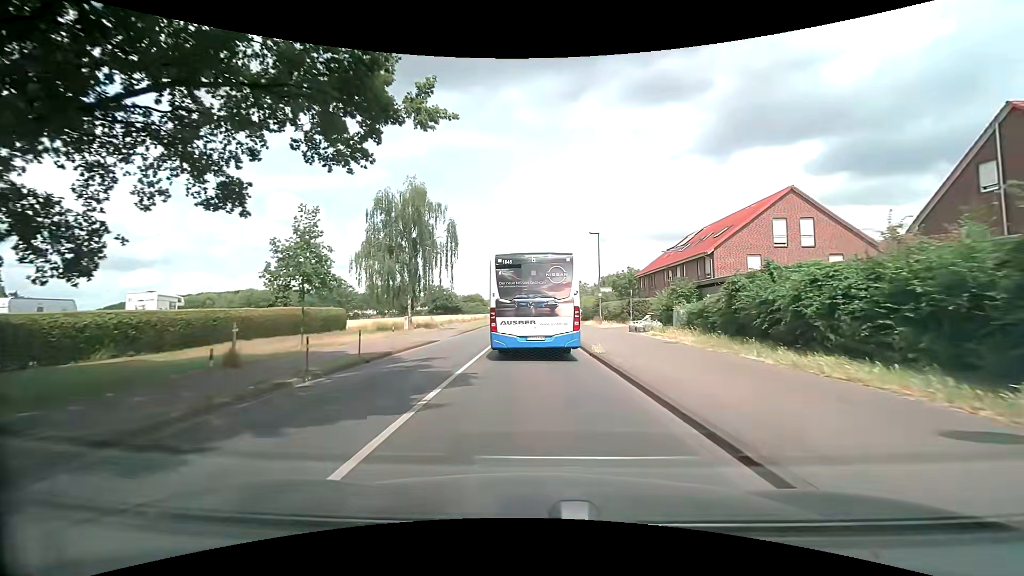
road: tertiary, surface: asphalt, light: Day
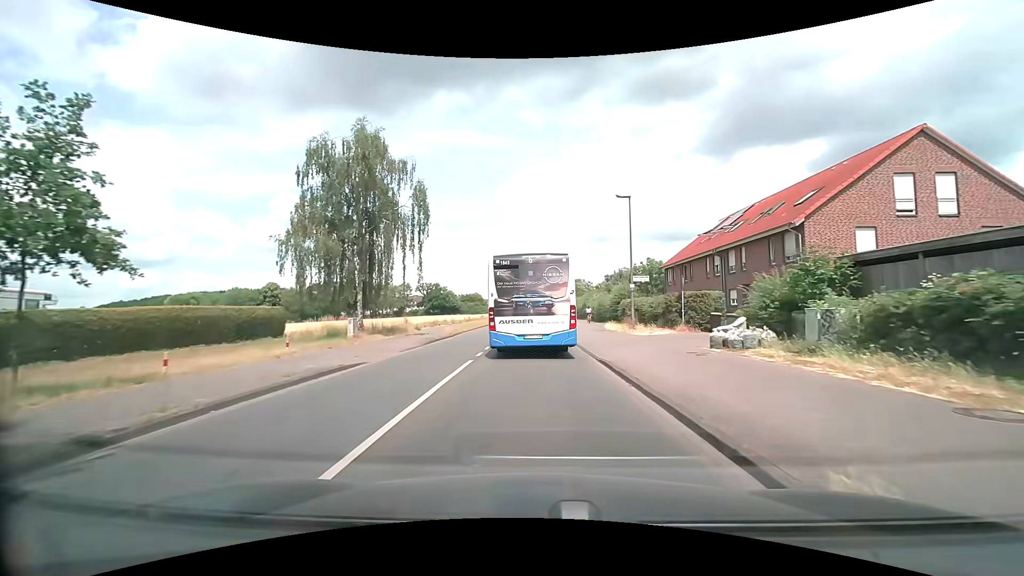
(-0.1, +12.8) m; 0°
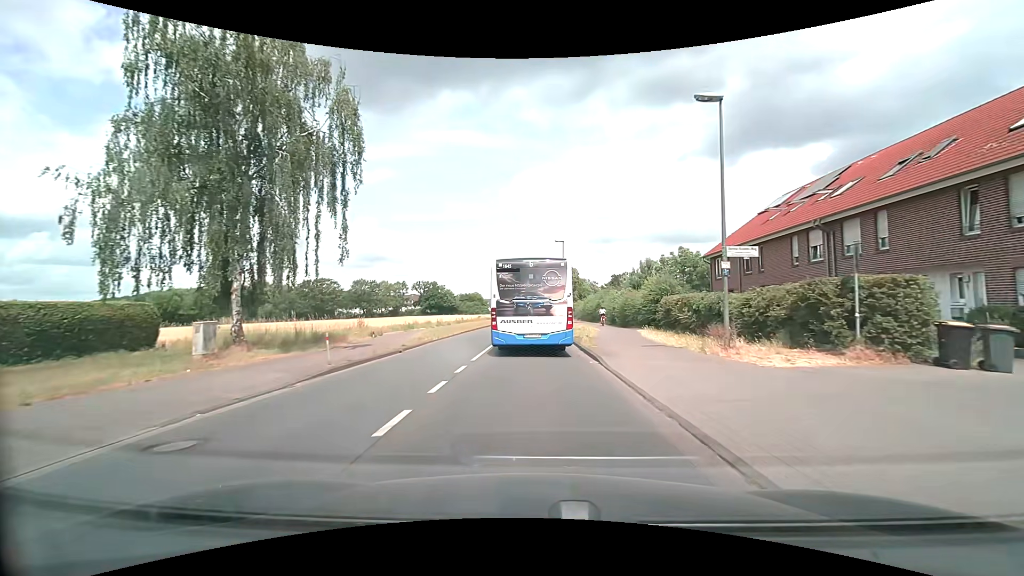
(-0.1, +13.2) m; -1°
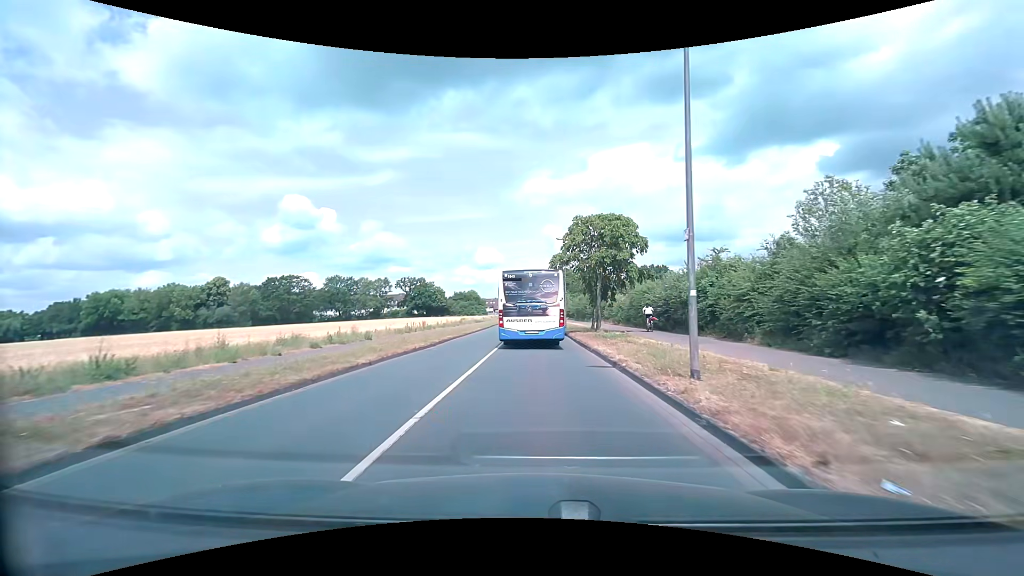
(-0.2, +35.2) m; 0°
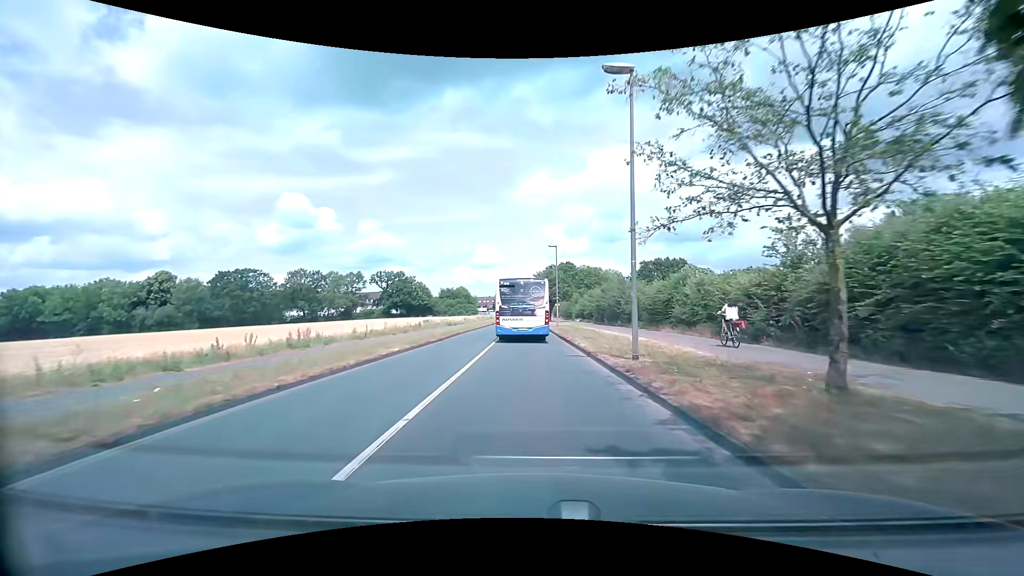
(-0.1, +29.5) m; 0°
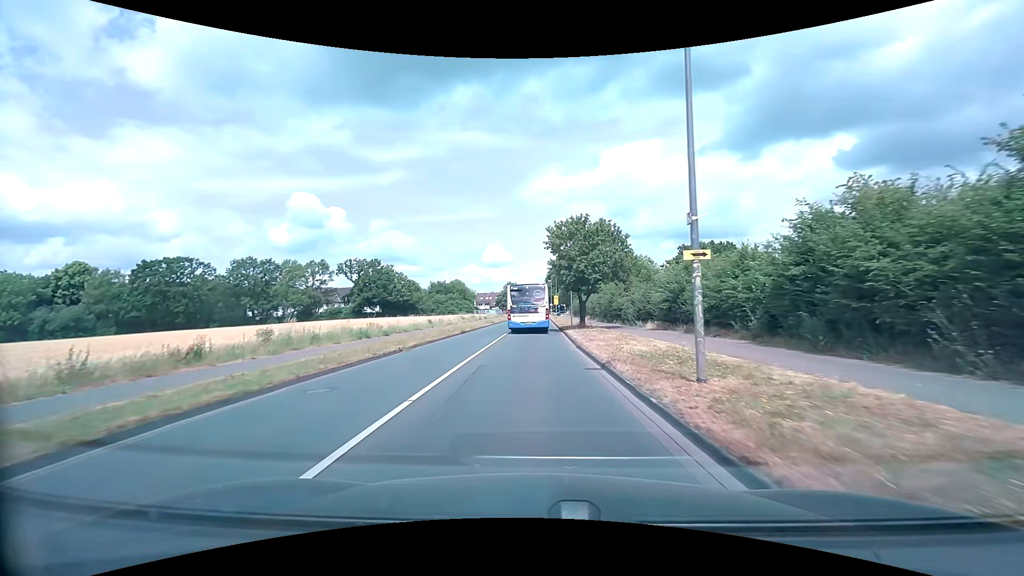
(-0.3, +38.1) m; -1°
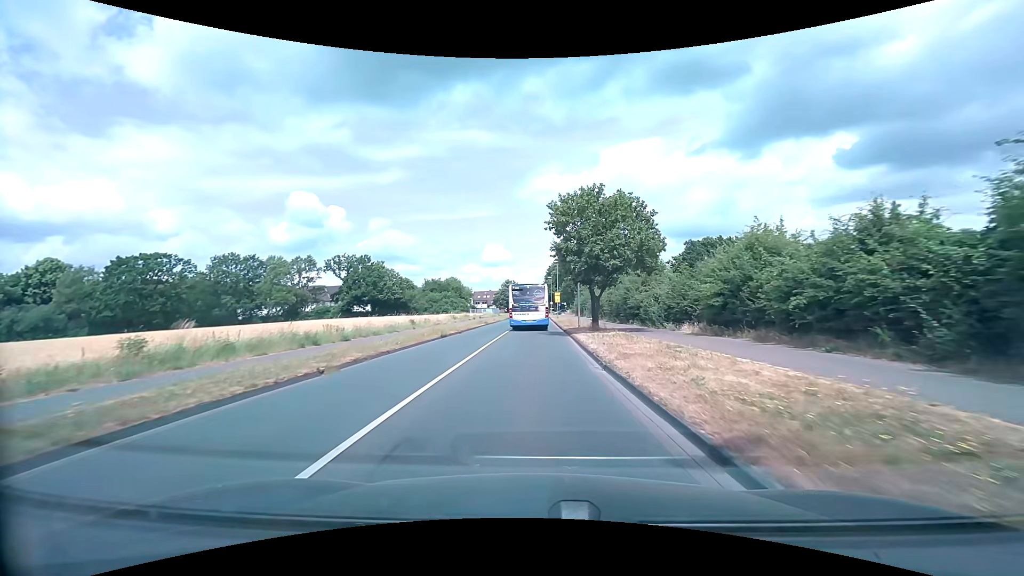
(0.0, +7.6) m; 0°
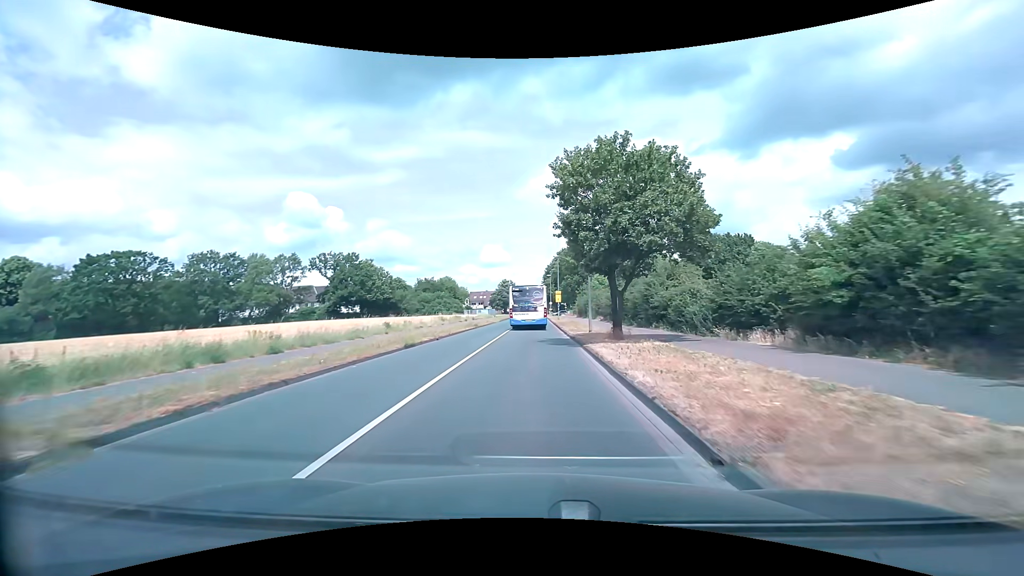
(0.0, +7.5) m; 0°
(0, +10) (0, +20) (0, +30) (0, +40) (0, +50) (0, +60) (0, +70) (0, +80) (0, +90) (0, +100) m
